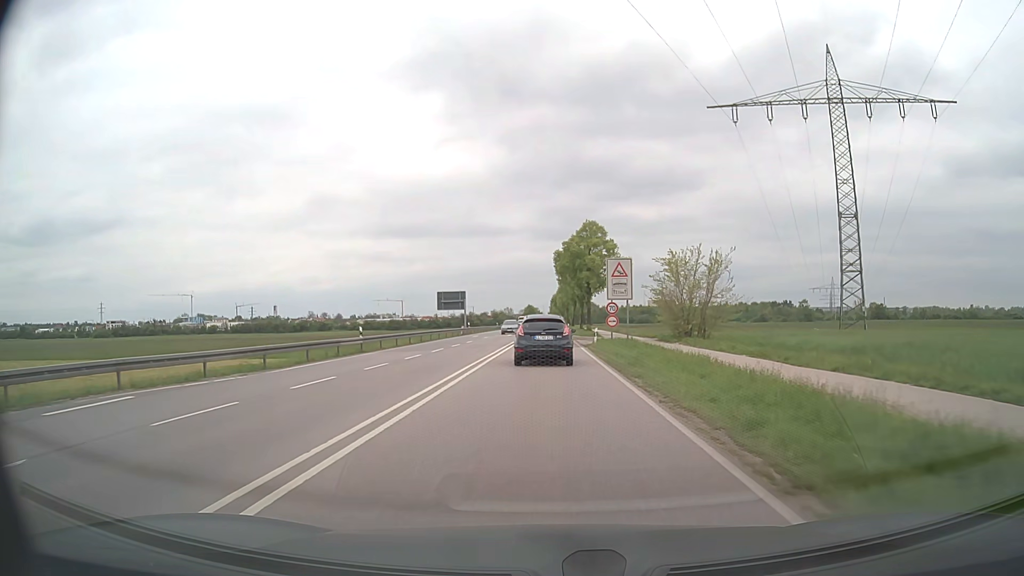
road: secondary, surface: asphalt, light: Day
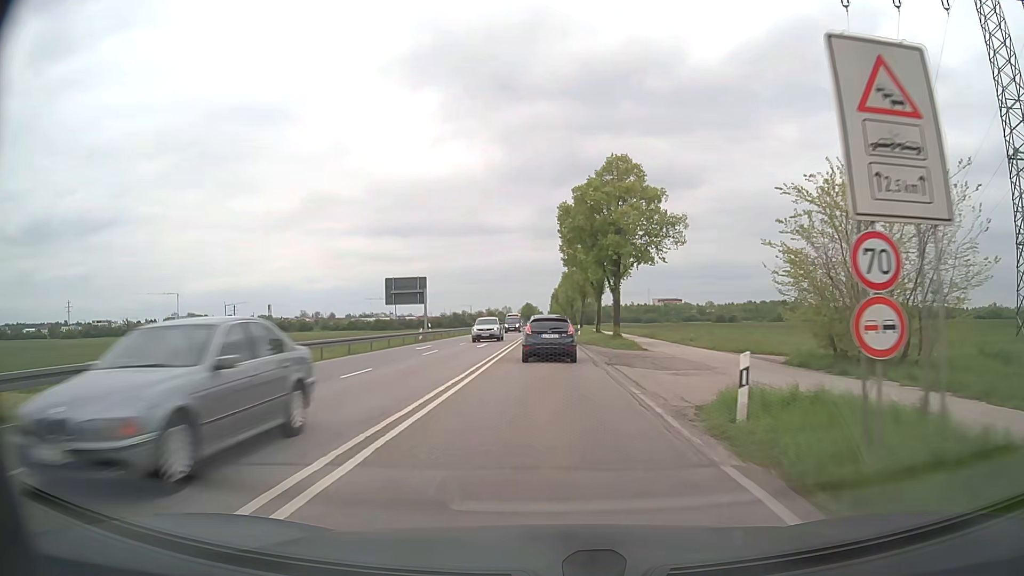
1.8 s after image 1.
(0.0, +27.0) m; 0°
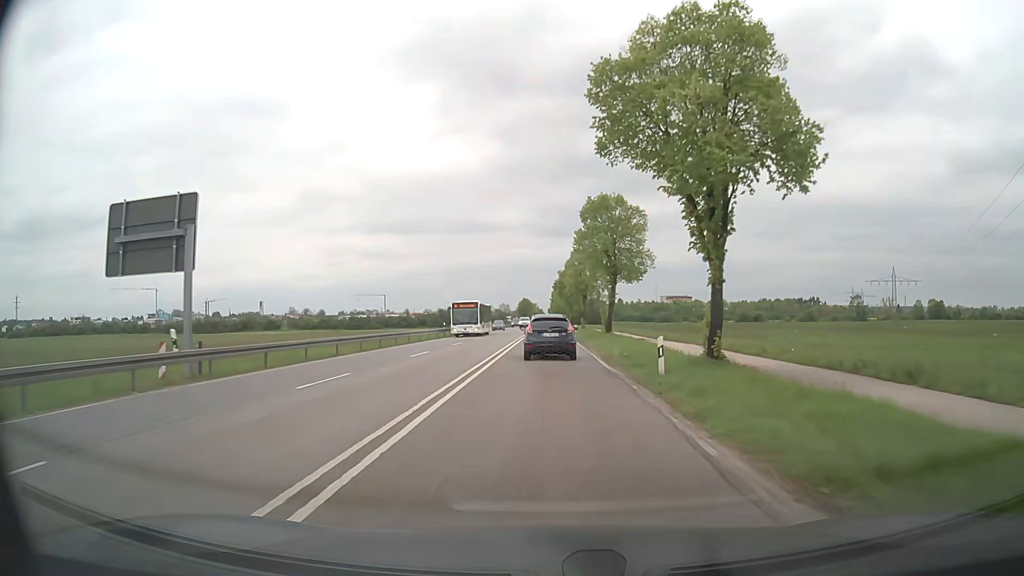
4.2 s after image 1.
(-0.1, +38.6) m; 0°
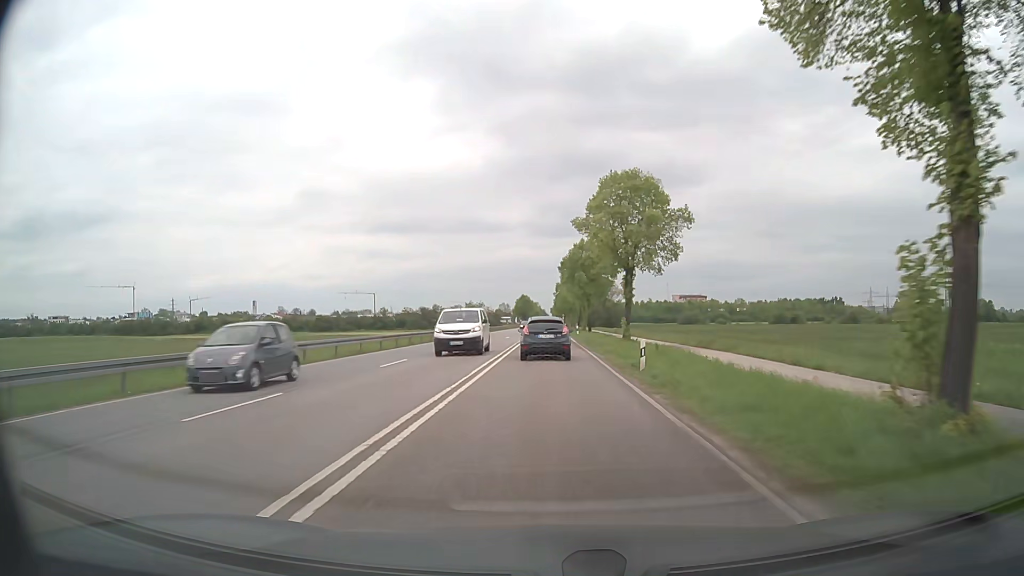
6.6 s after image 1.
(+0.2, +40.8) m; 0°
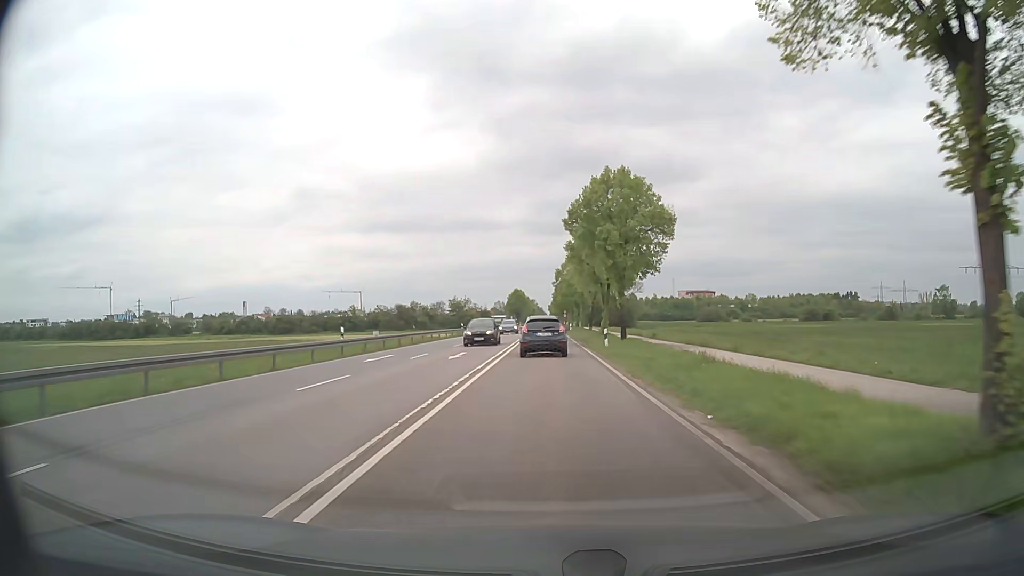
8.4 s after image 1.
(+0.1, +31.3) m; 0°
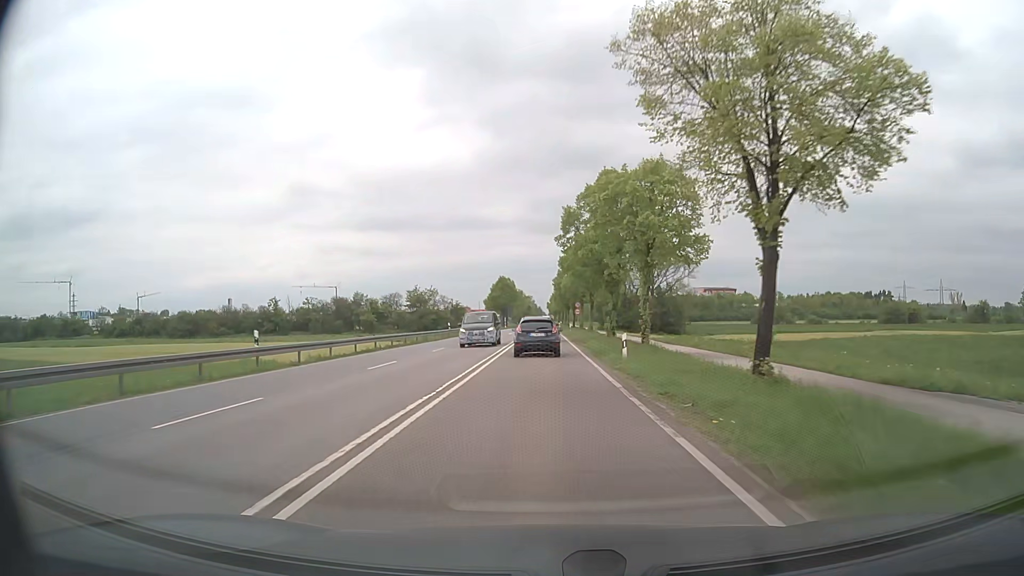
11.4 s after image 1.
(+0.1, +53.3) m; 0°
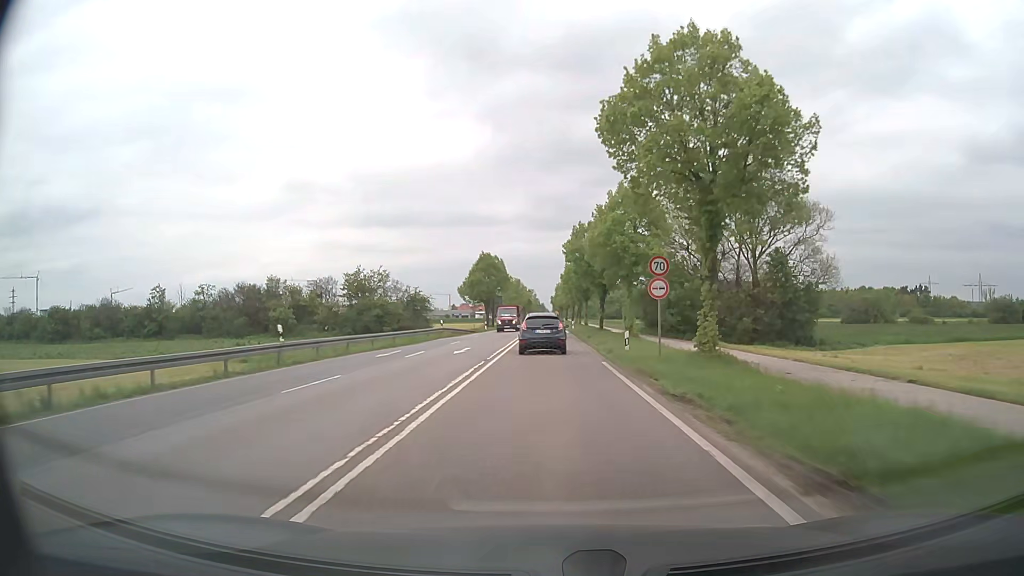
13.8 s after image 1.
(-0.3, +43.2) m; -1°
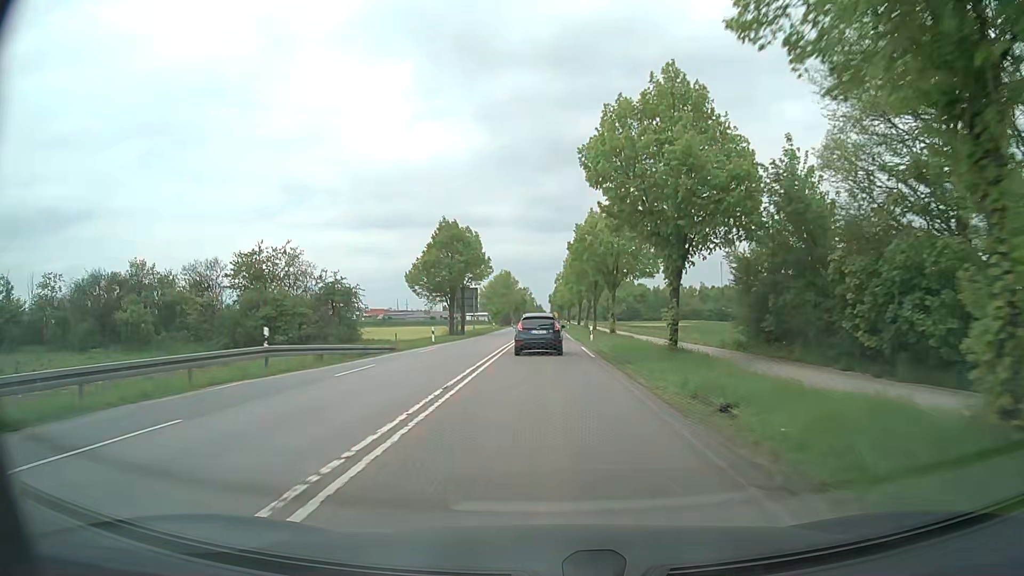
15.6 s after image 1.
(+0.2, +31.8) m; 0°
(0, +10) (0, +20) (0, +30) (0, +40) (0, +50) (0, +60) (0, +70) (0, +80) (0, +90) (0, +100) m
